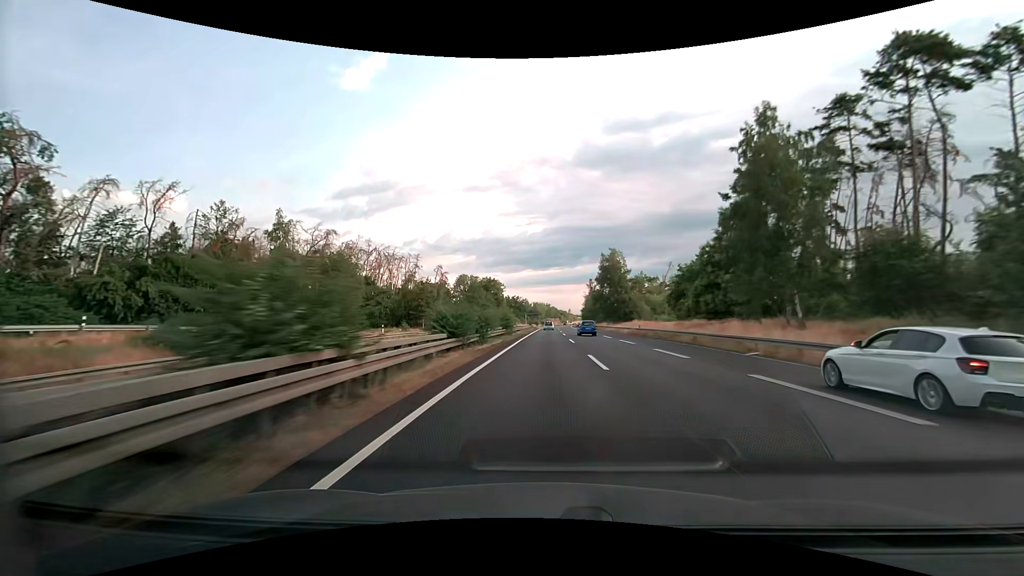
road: trunk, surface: asphalt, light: Day
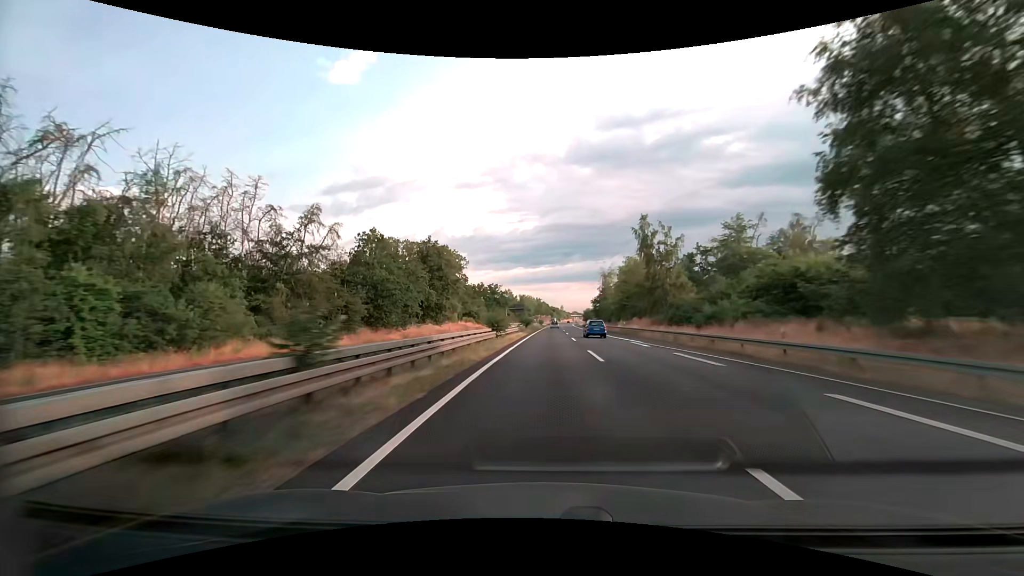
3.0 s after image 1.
(+0.7, +87.2) m; +1°
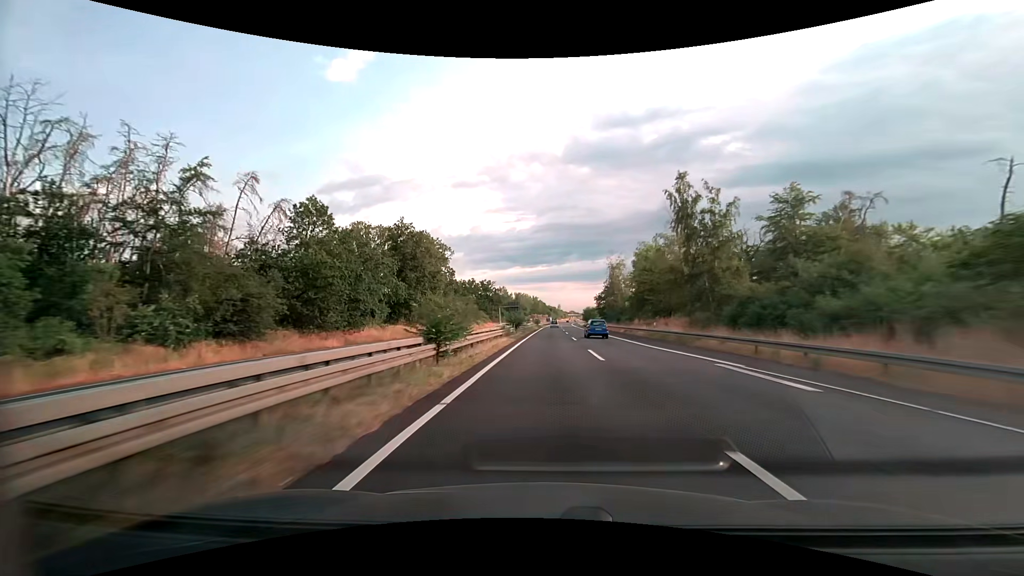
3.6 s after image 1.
(+0.1, +17.5) m; 0°
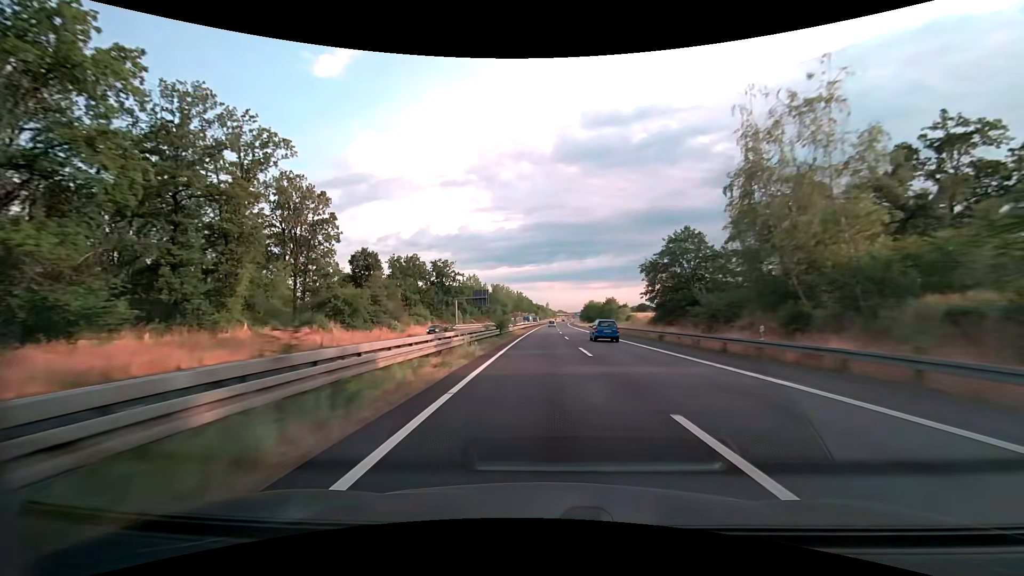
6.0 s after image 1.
(+0.9, +70.0) m; +1°
(0, +10) (0, +20) (0, +30) (0, +40) (0, +50) (0, +60) (0, +70) (+1, +80) (+1, +90) (+1, +100) m
